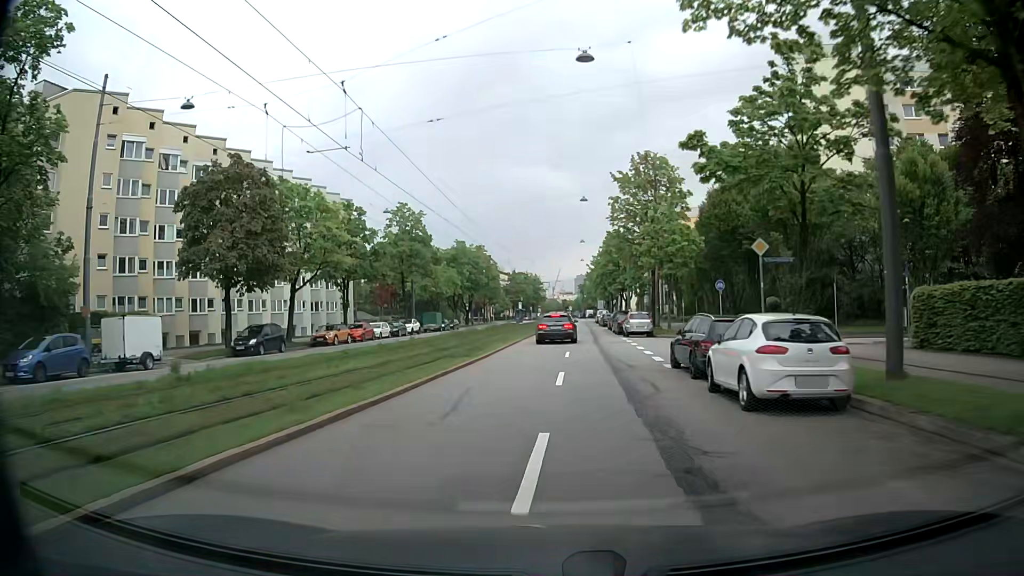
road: secondary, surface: asphalt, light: Day
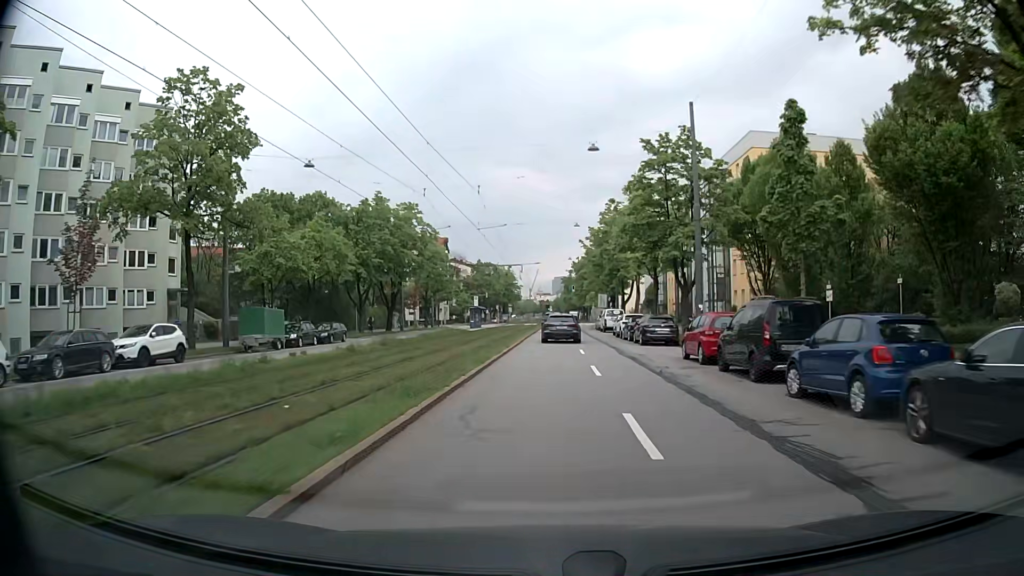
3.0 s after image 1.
(+0.5, +43.8) m; +2°
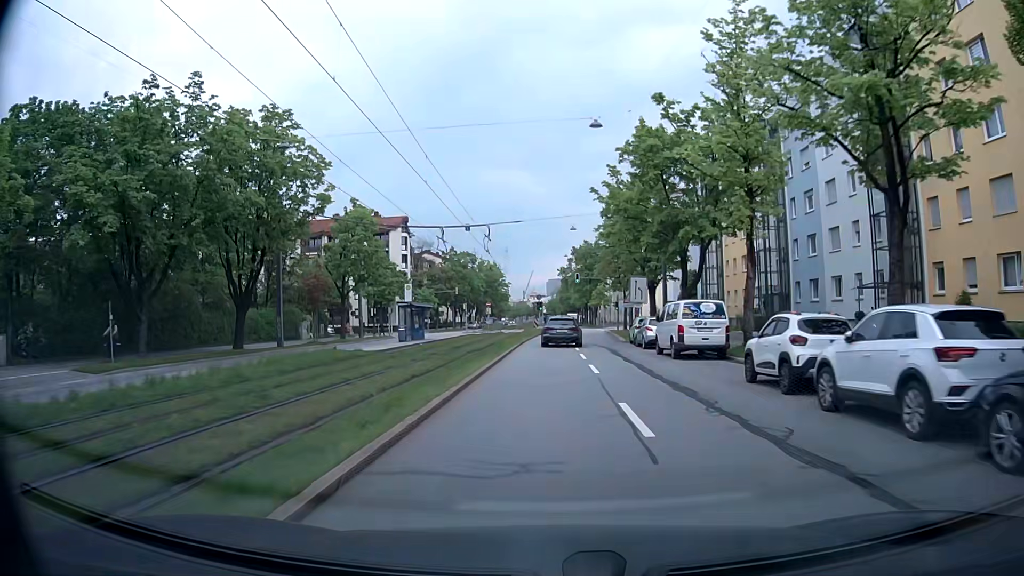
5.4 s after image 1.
(0.0, +35.1) m; 0°
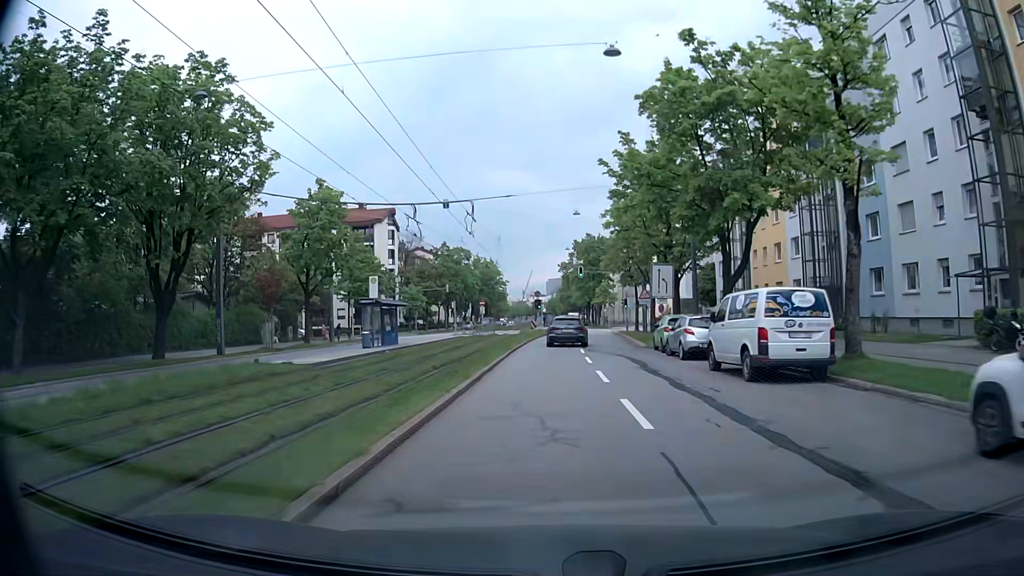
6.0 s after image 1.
(0.0, +8.7) m; 0°
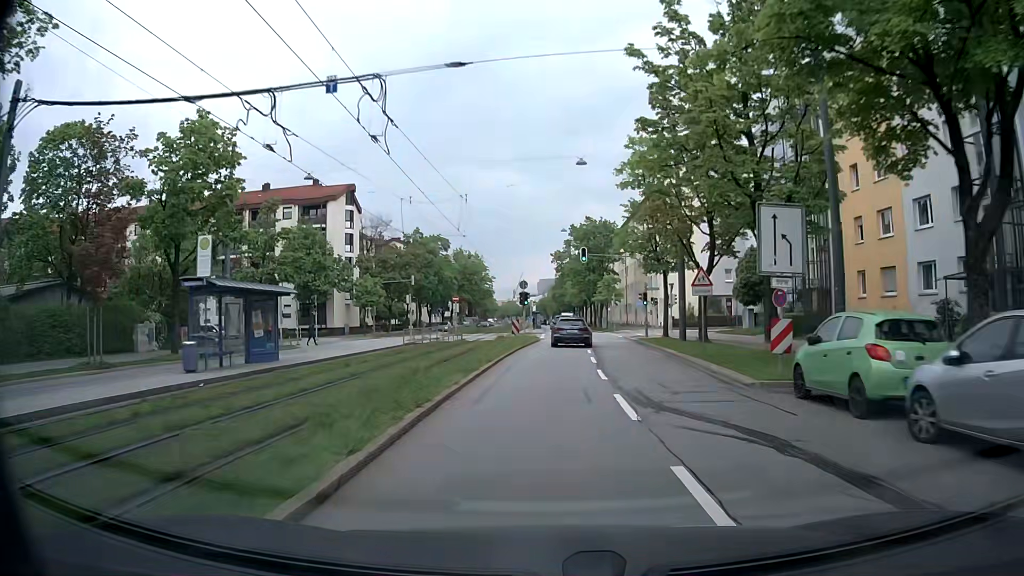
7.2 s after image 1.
(+0.1, +17.7) m; +1°
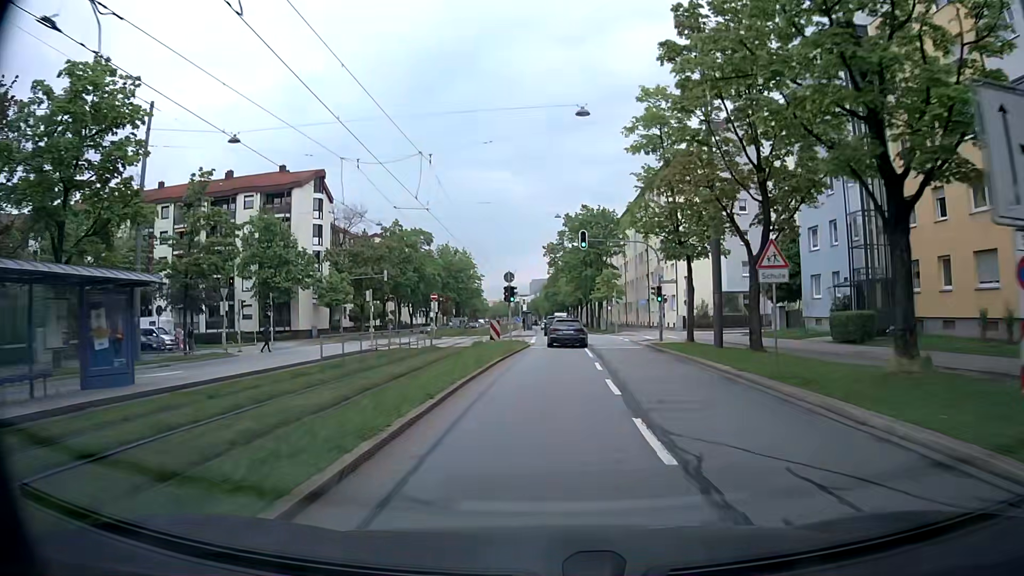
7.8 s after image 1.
(0.0, +8.8) m; 0°
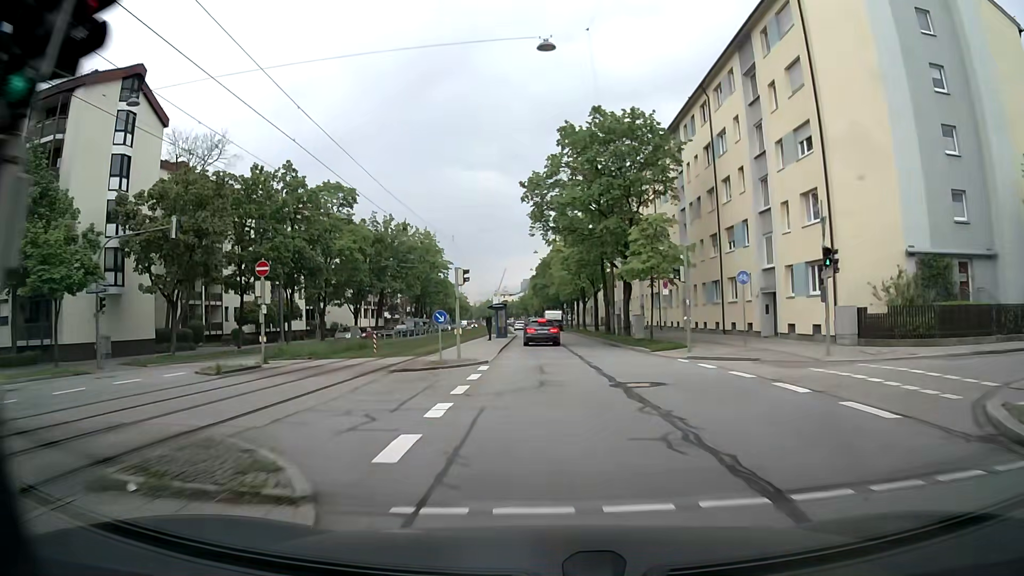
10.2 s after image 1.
(+0.6, +35.2) m; +1°
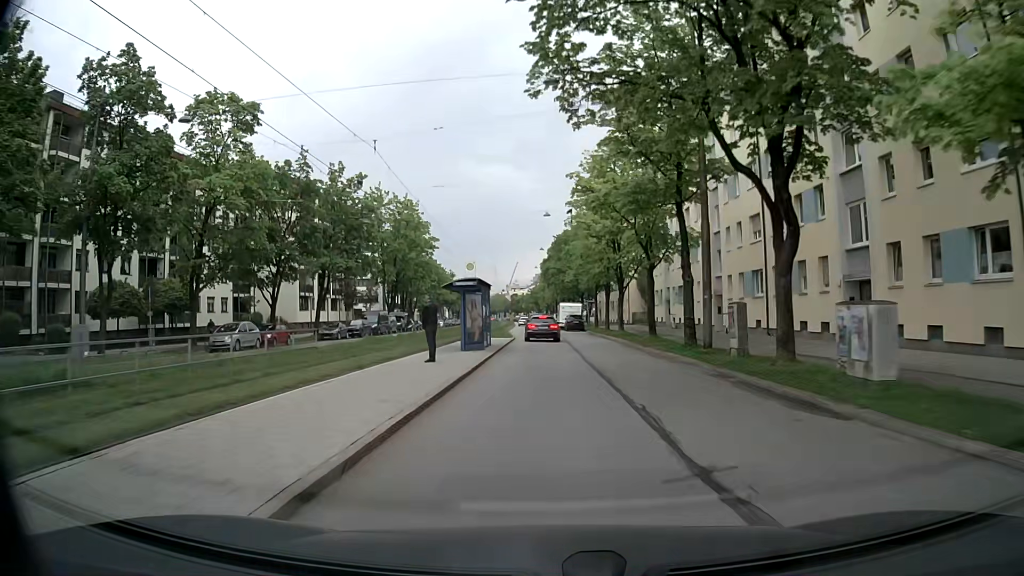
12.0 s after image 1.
(-0.5, +26.1) m; -2°
(0, +10) (0, +20) (0, +30) (0, +40) (-1, +50) (-1, +60) (-1, +70) (-2, +80) (-2, +90) (-2, +100) m
